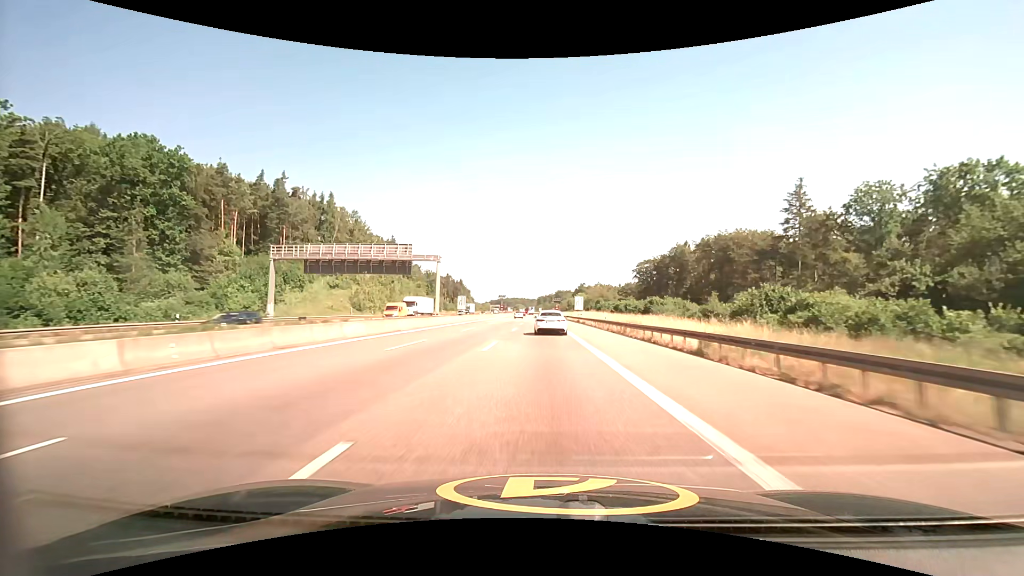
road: motorway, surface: asphalt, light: Day
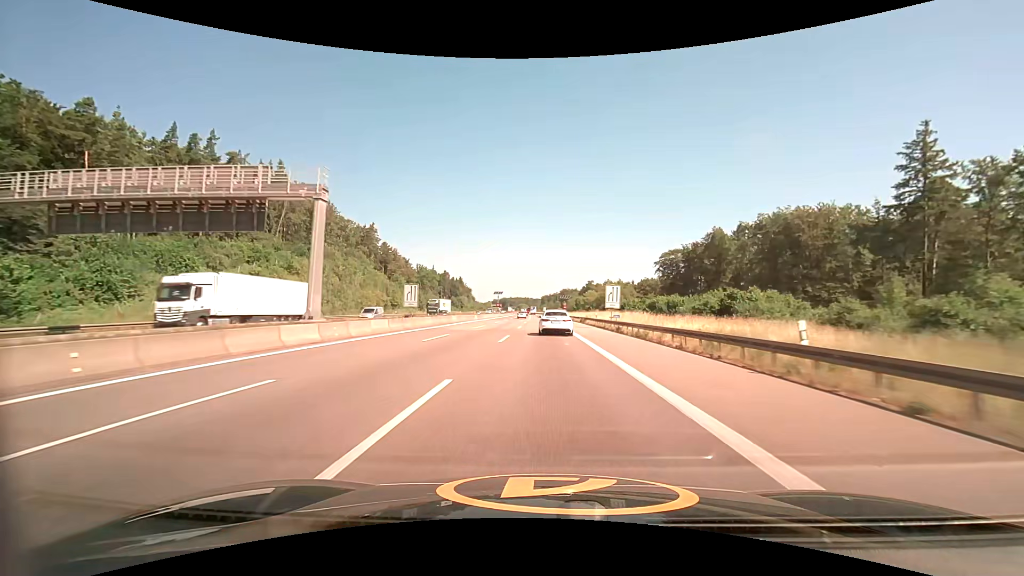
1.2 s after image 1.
(-0.1, +31.2) m; 0°
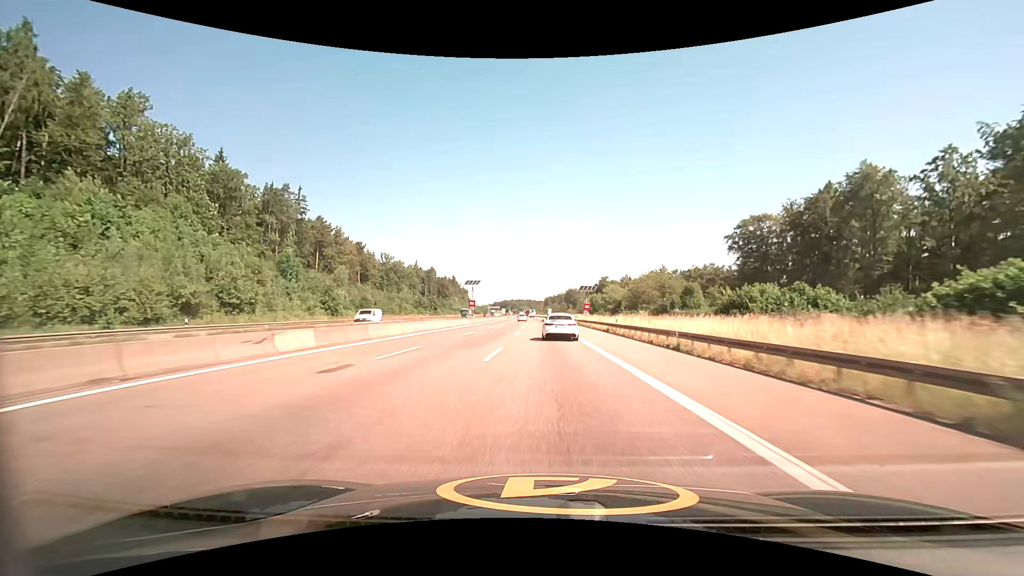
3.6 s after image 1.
(-0.2, +60.3) m; 0°
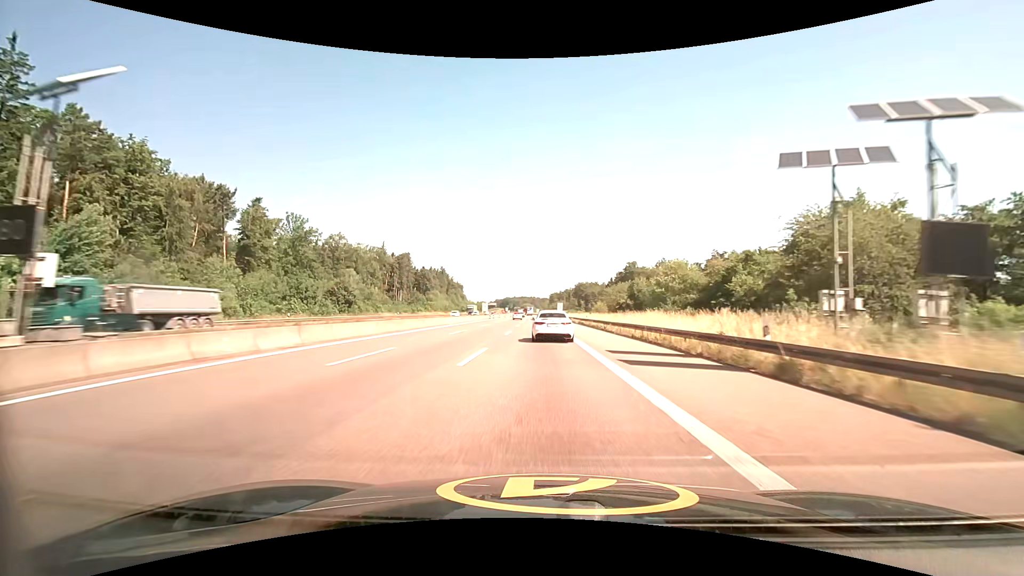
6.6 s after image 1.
(+0.1, +74.2) m; 0°
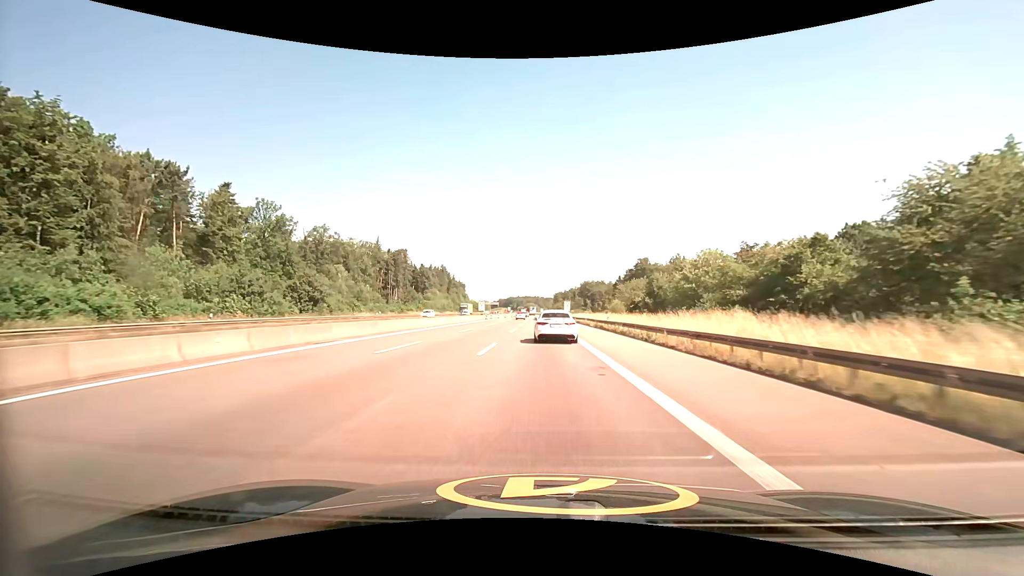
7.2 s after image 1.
(-0.1, +14.6) m; 0°
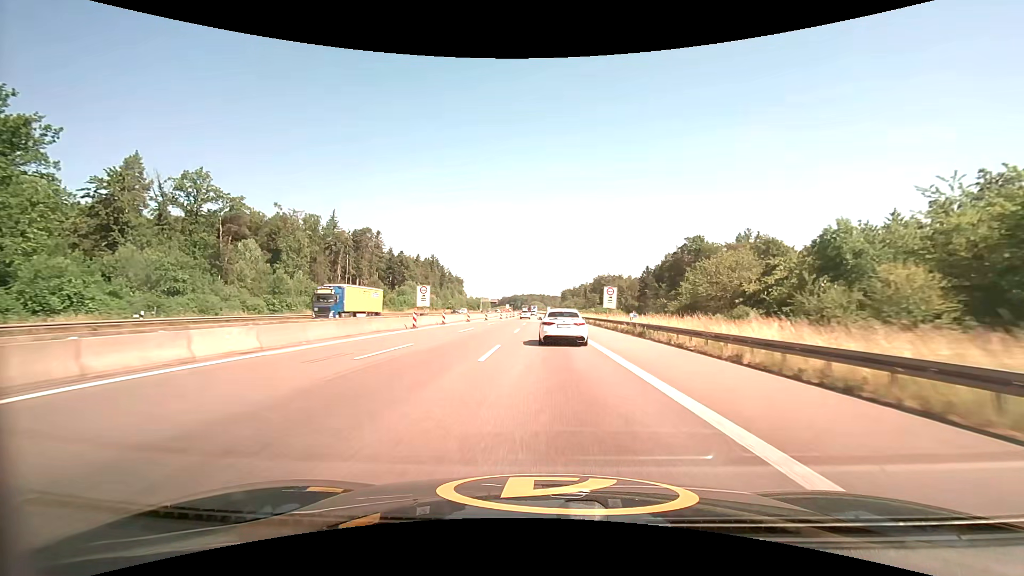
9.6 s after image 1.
(-0.6, +56.0) m; -1°
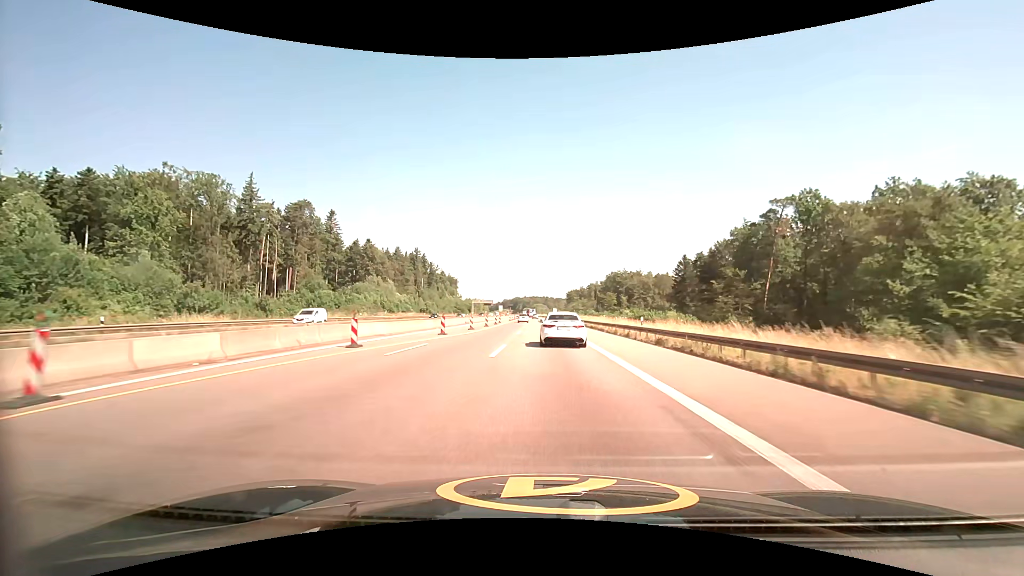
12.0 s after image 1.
(0.0, +51.1) m; 0°
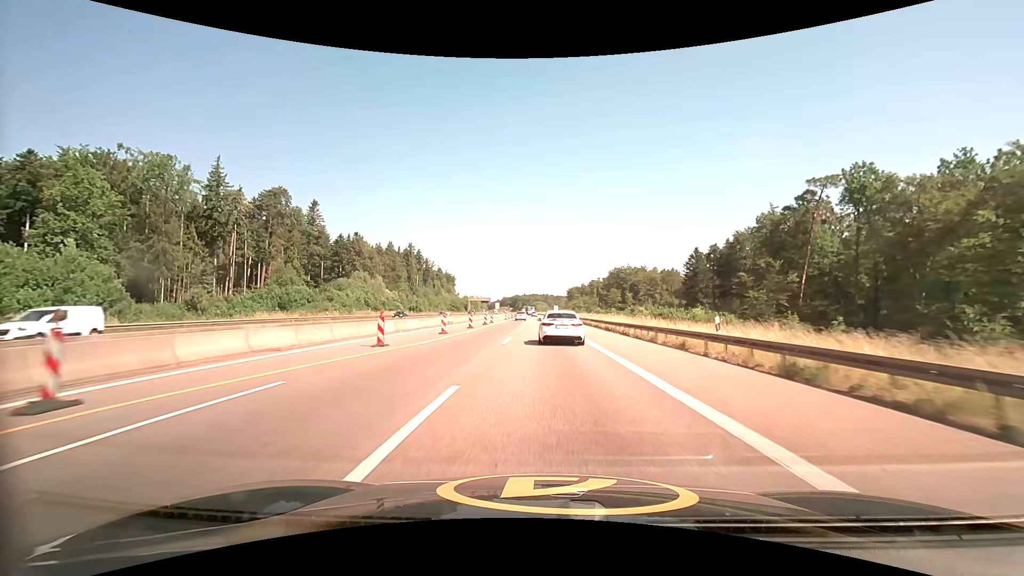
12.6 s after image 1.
(0.0, +12.6) m; 0°
(0, +10) (0, +20) (0, +30) (0, +40) (0, +50) (0, +60) (0, +70) (0, +80) (0, +90) (-1, +100) m
